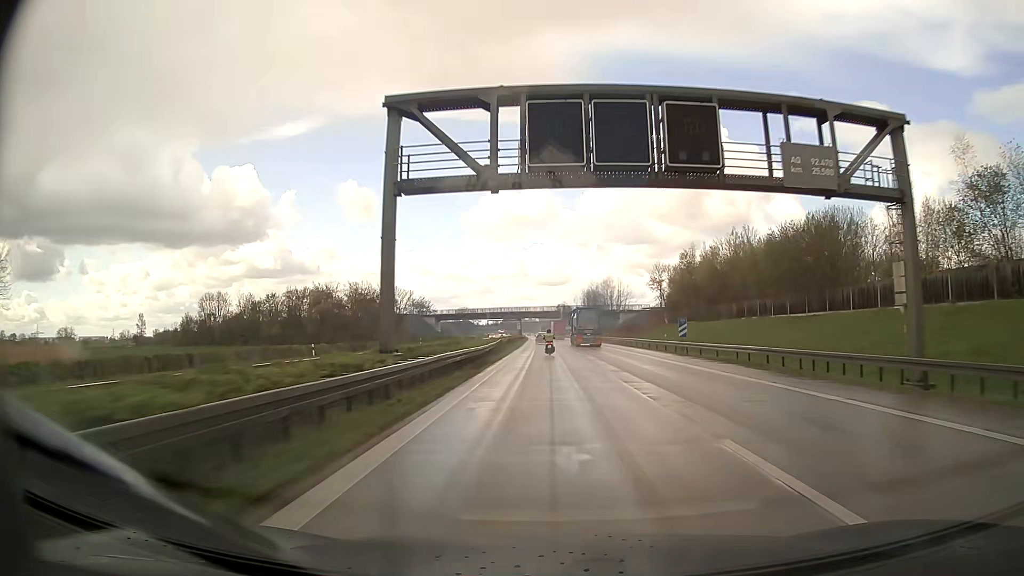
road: motorway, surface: asphalt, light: Day
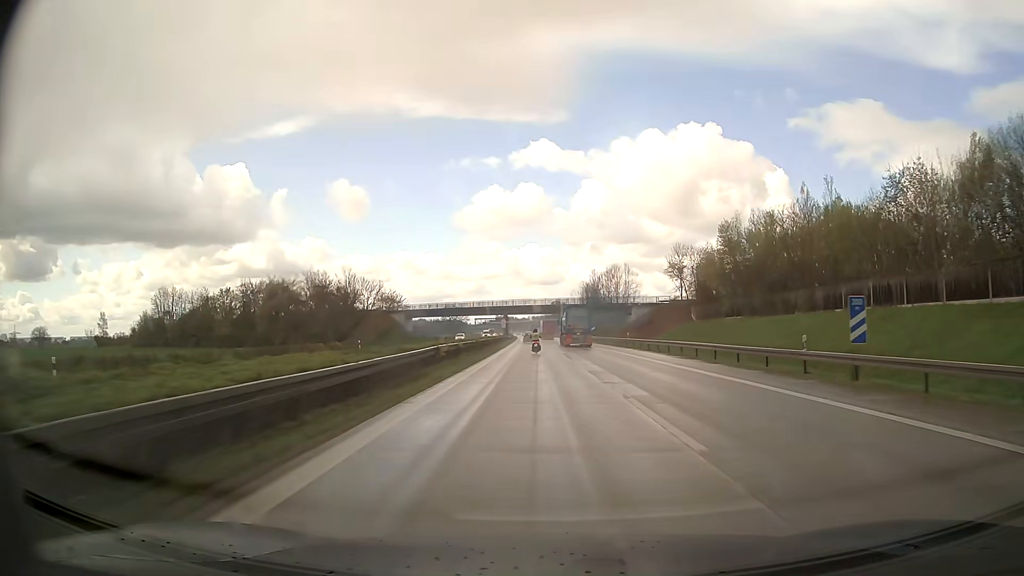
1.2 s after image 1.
(+0.2, +30.9) m; +1°
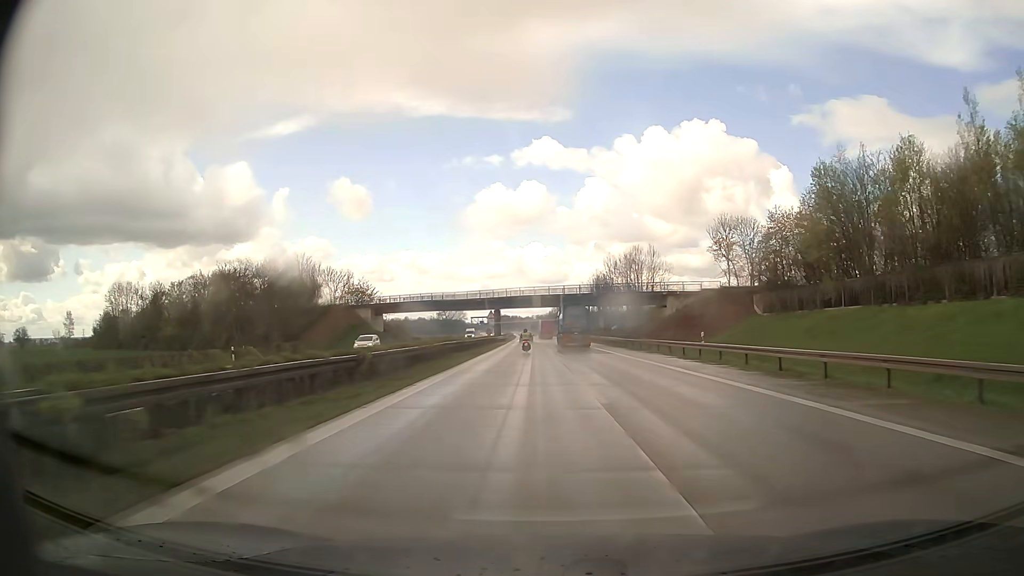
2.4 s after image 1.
(-0.1, +31.2) m; 0°
(0, +10) (0, +20) (0, +30) (-1, +40) (-1, +50) (-1, +60) (-1, +70) (-2, +80) (-2, +90) (-2, +100) m
